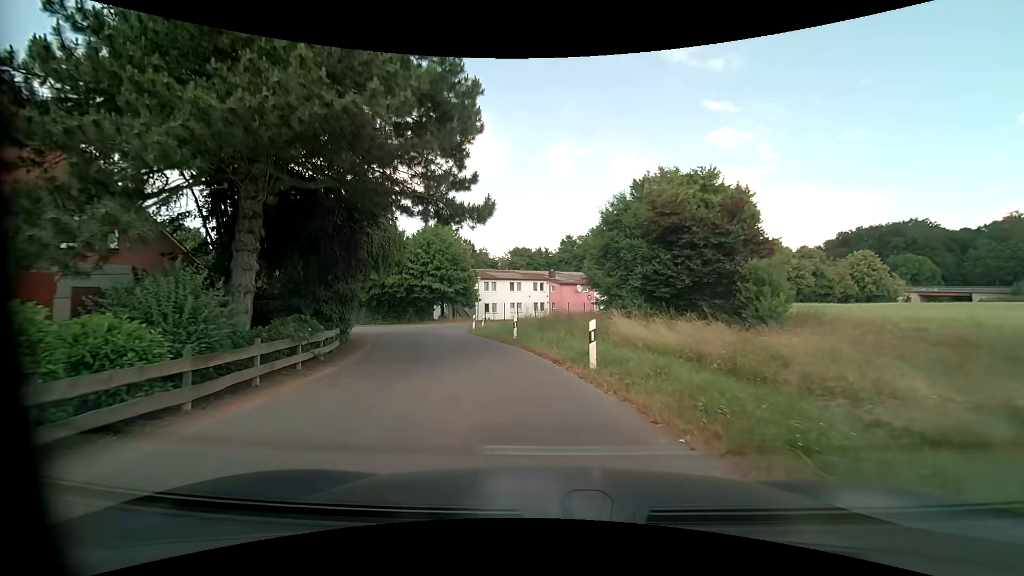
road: unclassified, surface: asphalt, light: Day
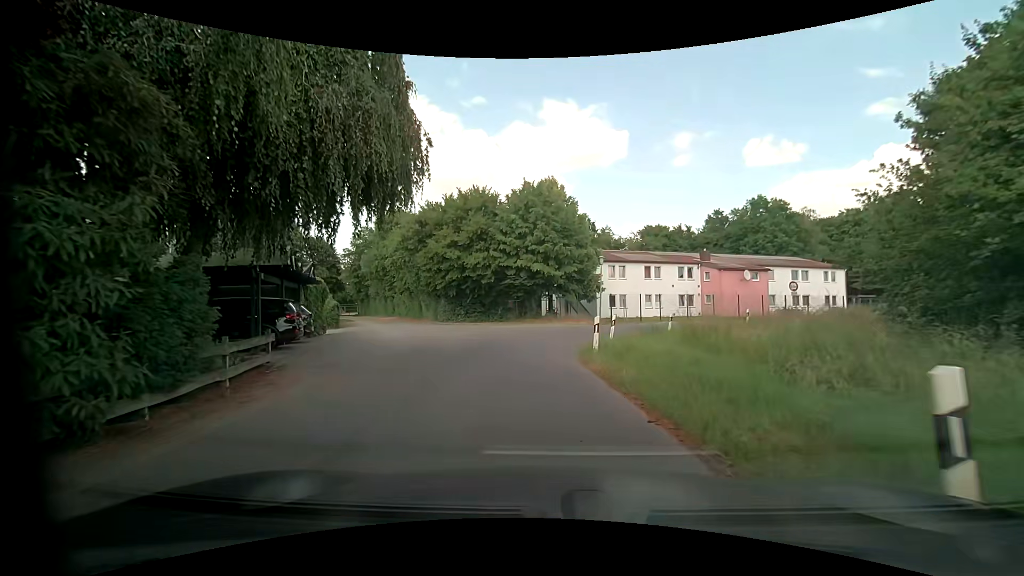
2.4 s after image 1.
(-2.0, +16.7) m; -15°
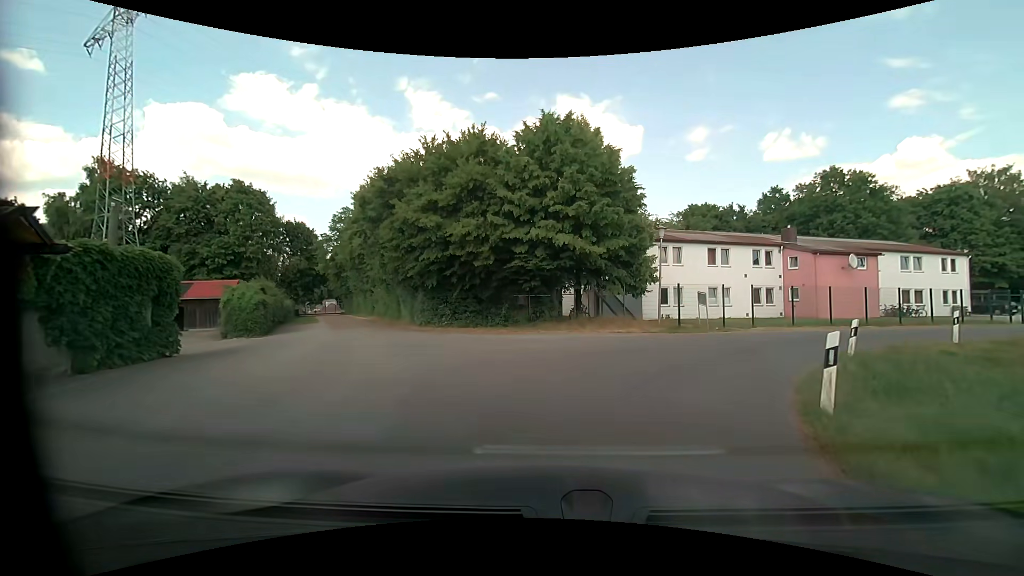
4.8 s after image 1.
(-0.5, +13.2) m; 0°
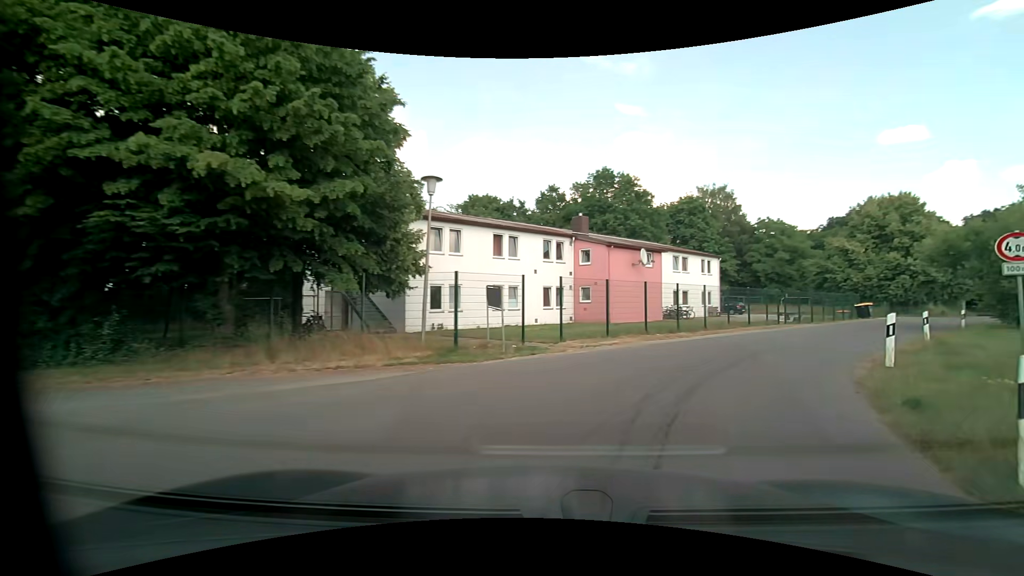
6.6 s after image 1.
(+1.8, +11.1) m; +23°
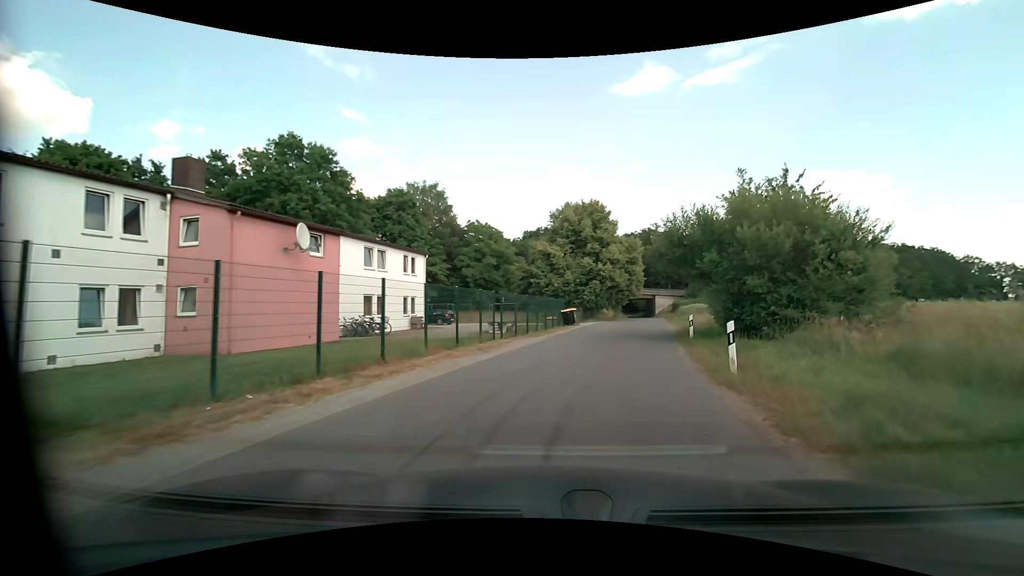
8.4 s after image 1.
(+3.7, +11.7) m; +32°
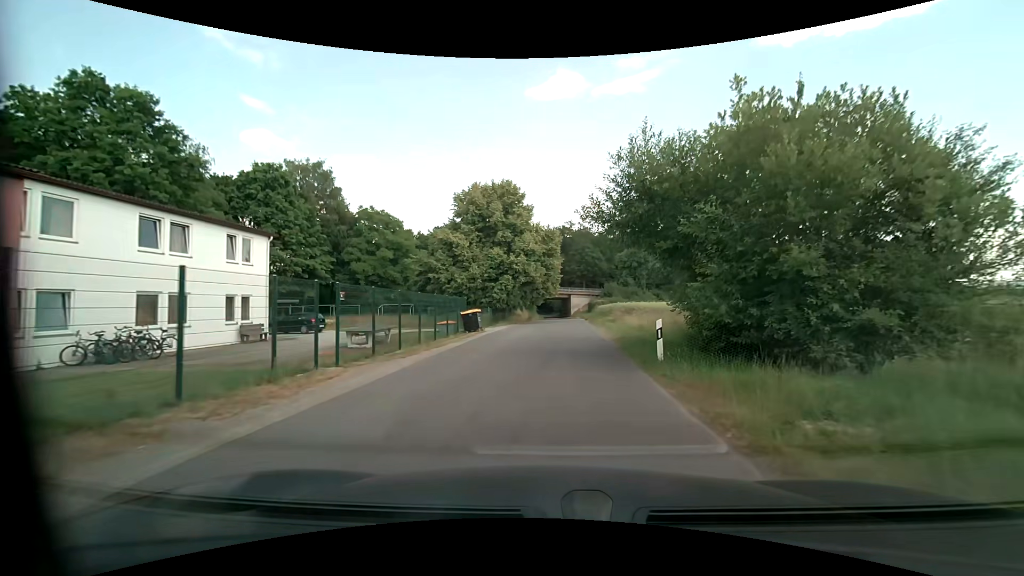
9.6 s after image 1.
(+1.0, +9.3) m; +10°
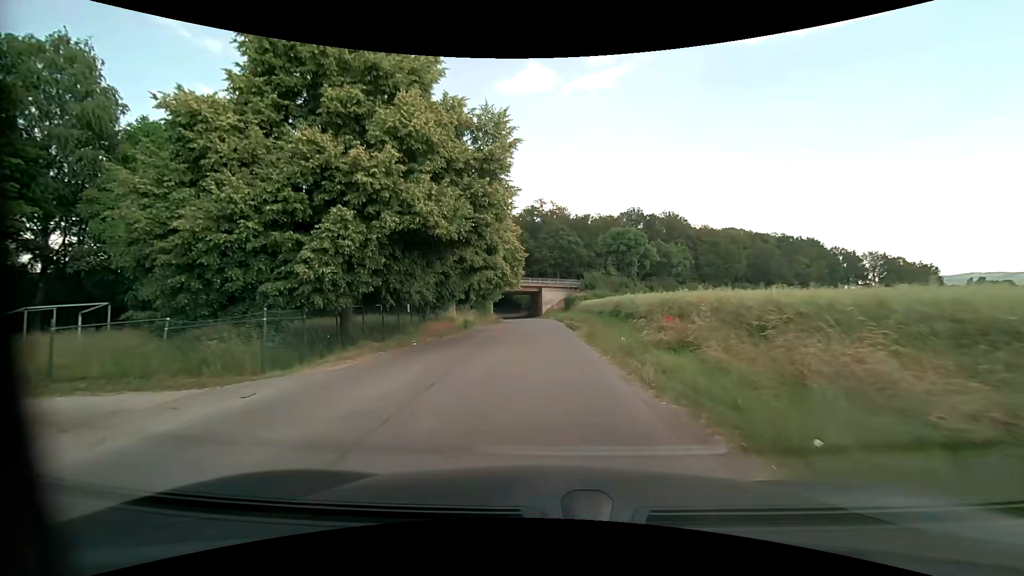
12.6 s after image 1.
(+1.5, +28.0) m; +4°
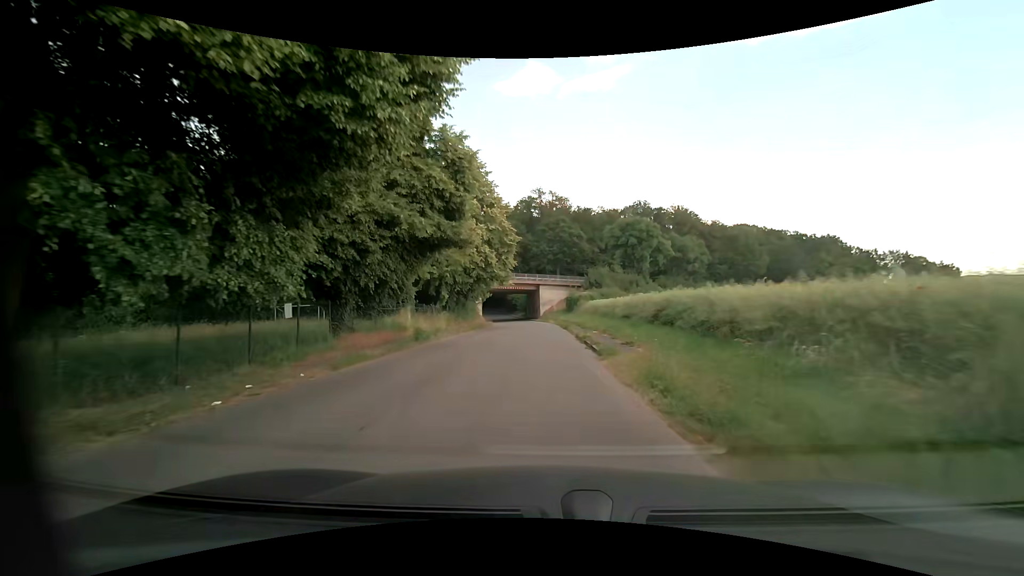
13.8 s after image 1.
(0.0, +12.1) m; 0°
(0, +10) (0, +20) (0, +30) (0, +40) (-1, +50) (-2, +60) (-3, +70) (-4, +80) (-6, +90) (-8, +99) m
